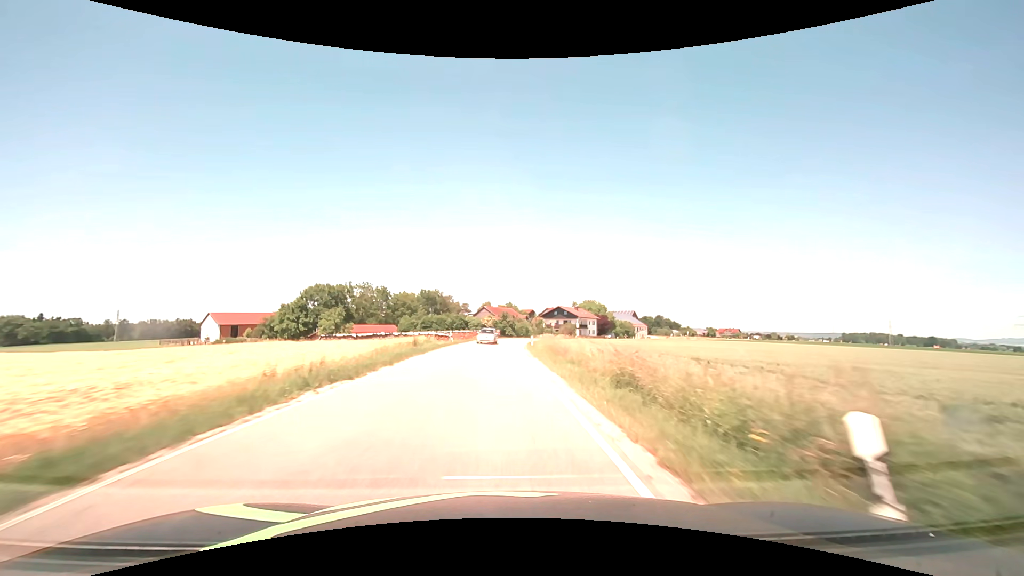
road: secondary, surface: asphalt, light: Day
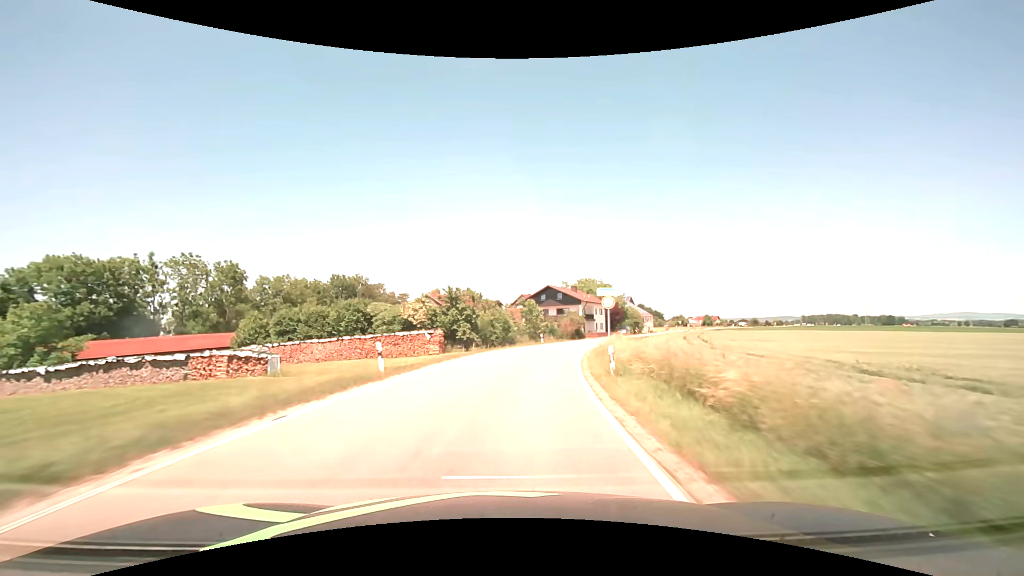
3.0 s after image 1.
(+0.9, +59.1) m; +4°
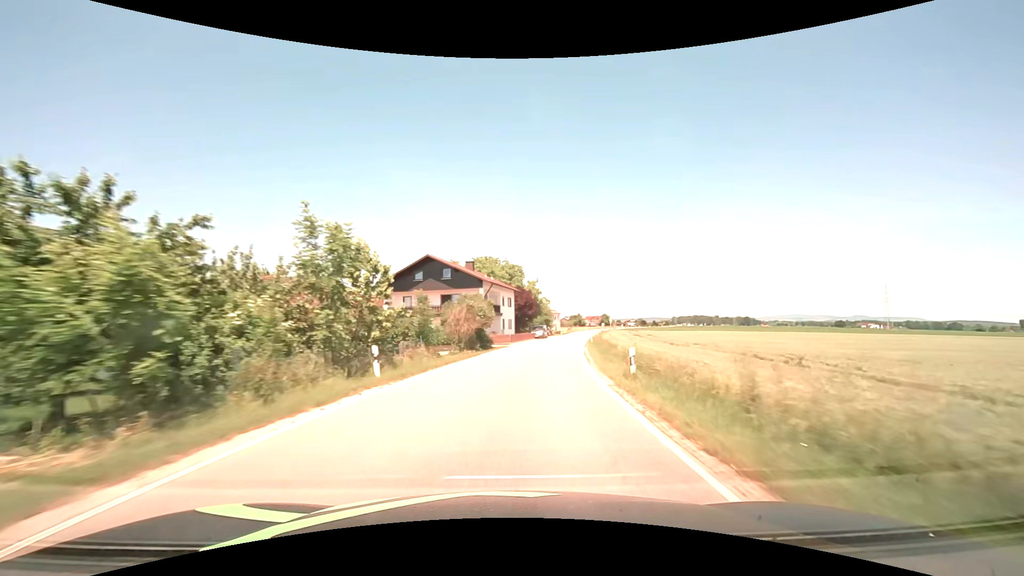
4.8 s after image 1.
(+3.9, +35.8) m; +13°
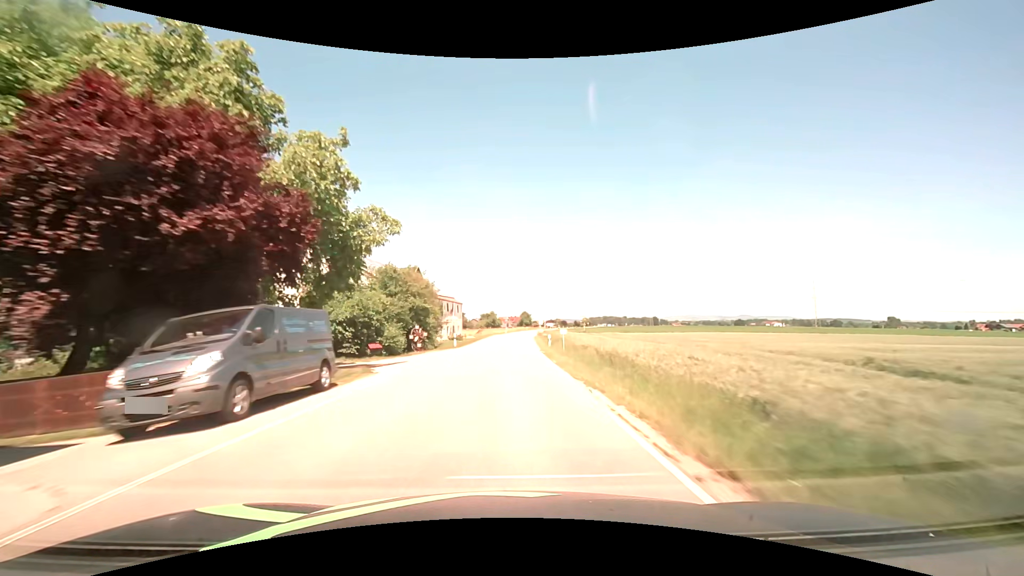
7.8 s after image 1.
(+8.5, +61.9) m; +11°
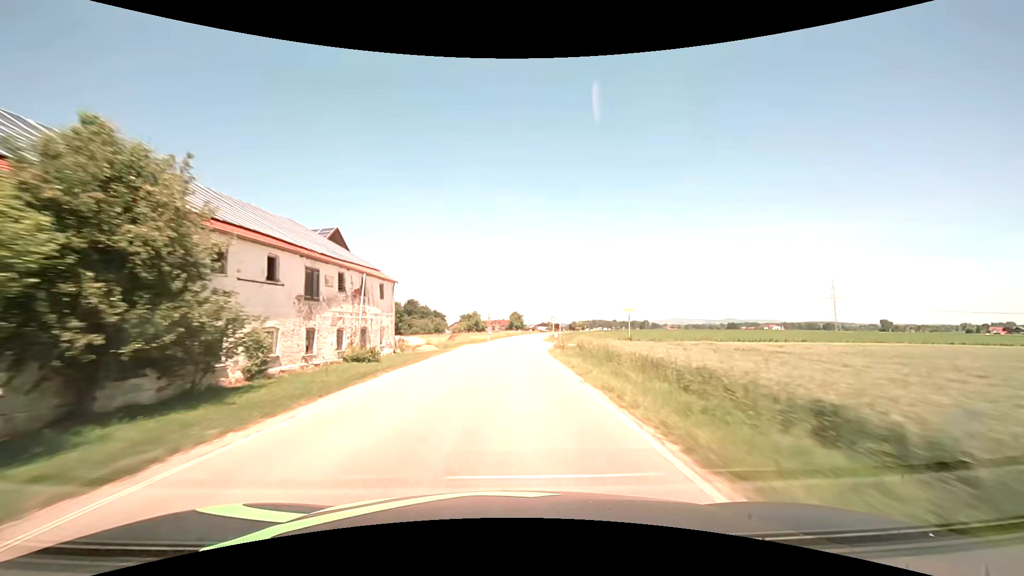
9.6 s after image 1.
(+0.5, +39.1) m; +1°
